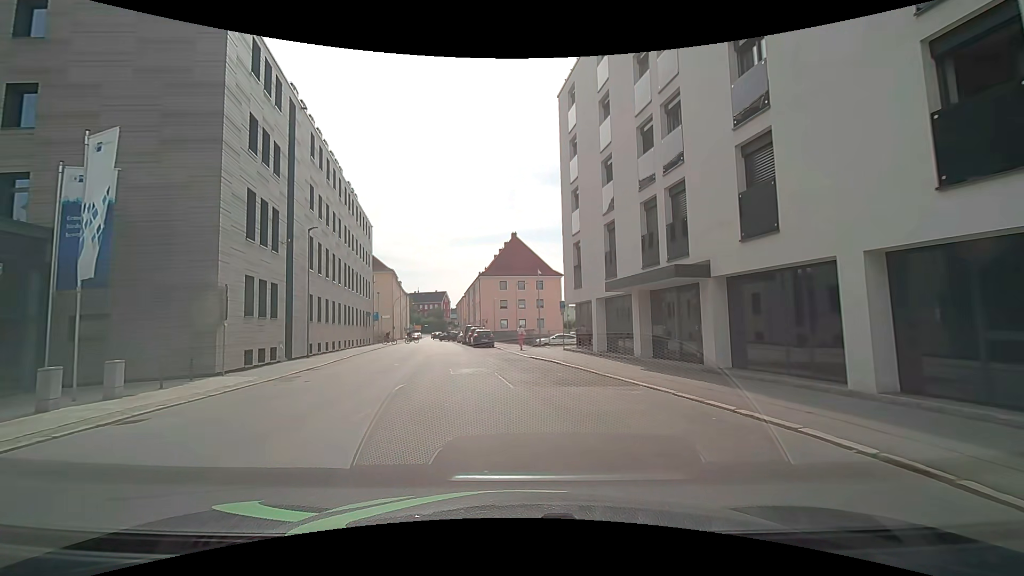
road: tertiary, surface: asphalt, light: Day
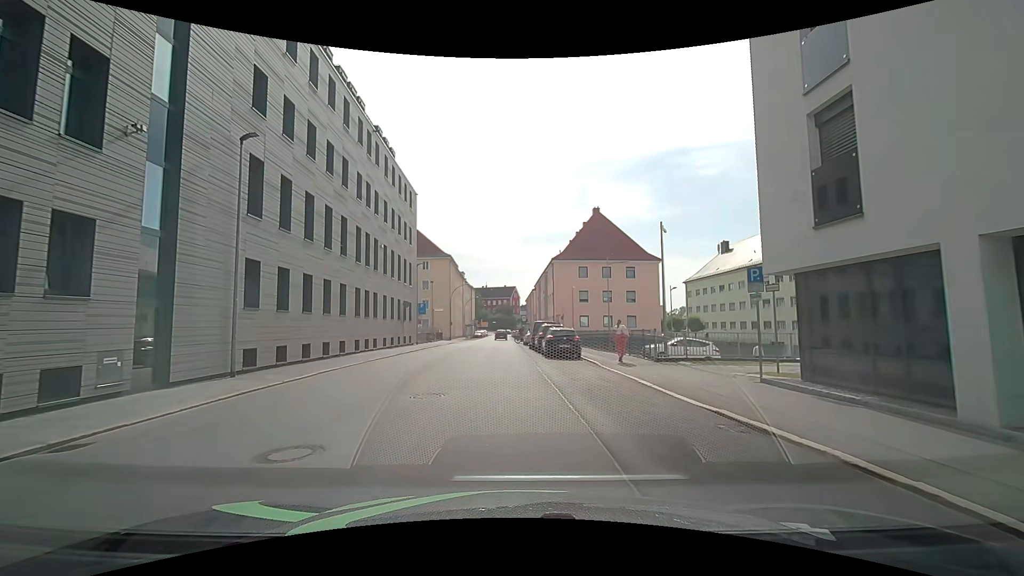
(-1.2, +16.1) m; -8°
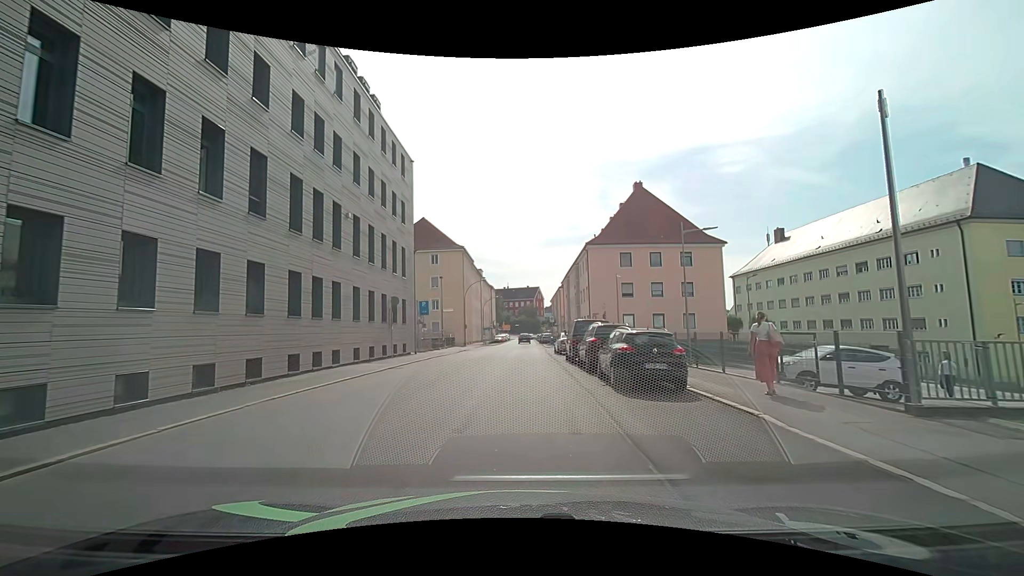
(-0.3, +11.9) m; -3°
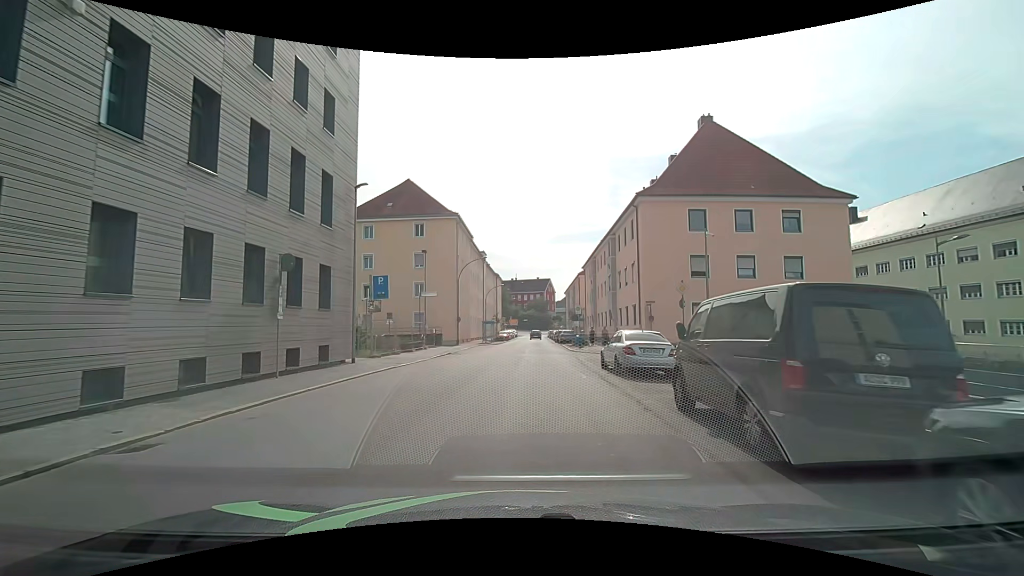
(-0.3, +16.7) m; -1°
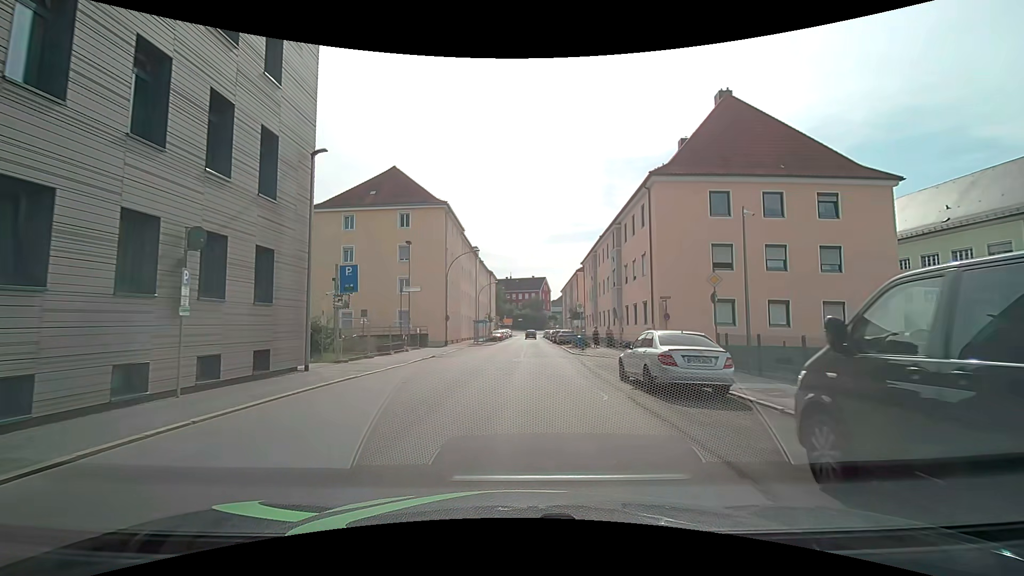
(0.0, +4.4) m; +1°
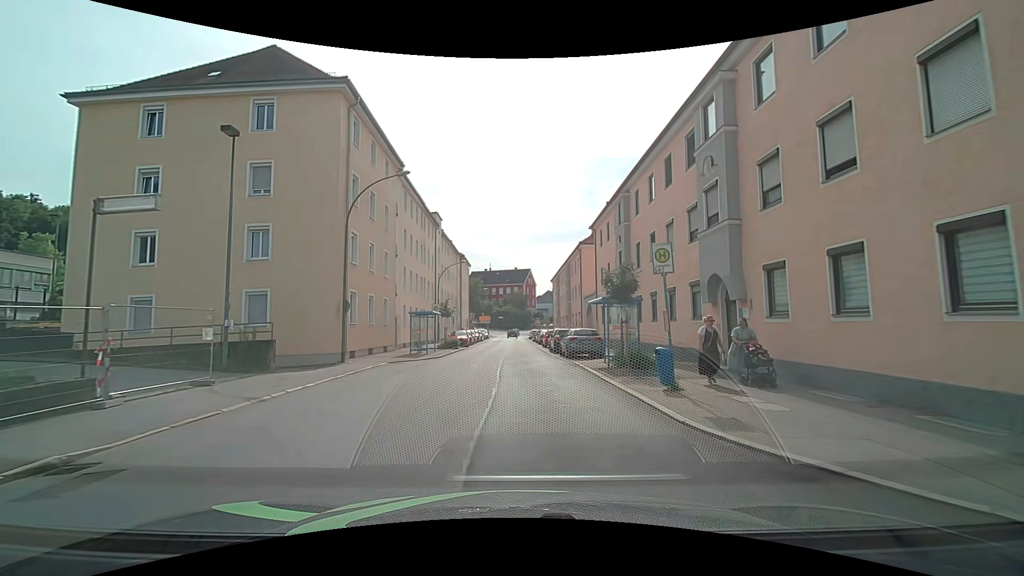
(+0.5, +22.9) m; +3°
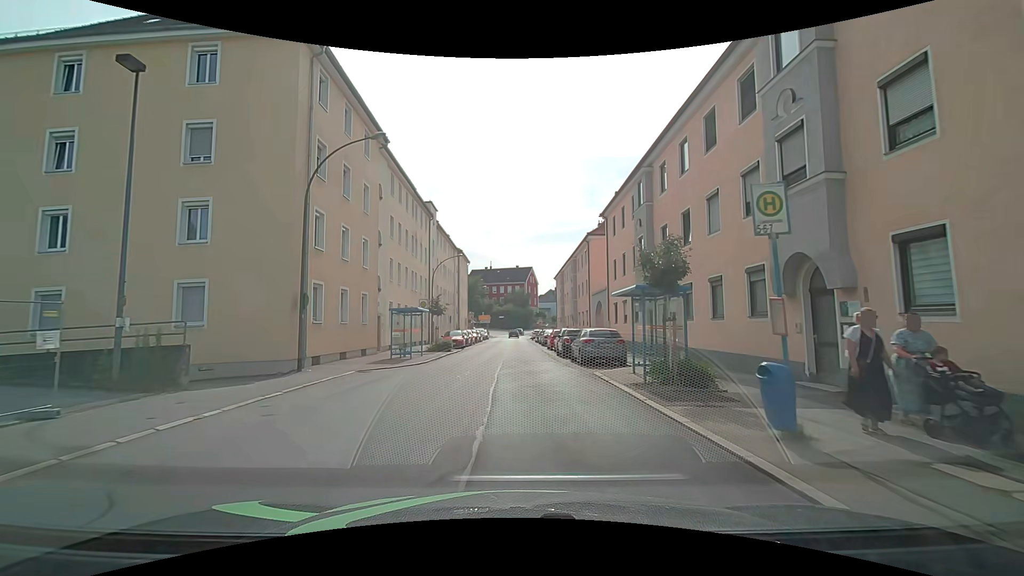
(-0.1, +4.7) m; -1°
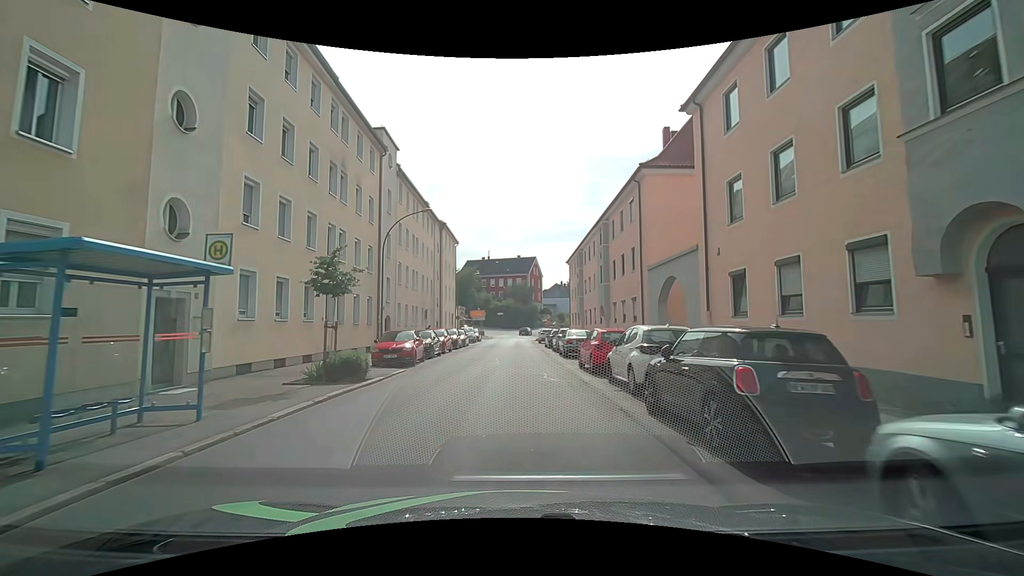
(-0.2, +18.6) m; 0°
(0, +10) (0, +20) (0, +30) (0, +40) (0, +50) (0, +60) (0, +70) (0, +80) (+1, +90) (+3, +100) m
